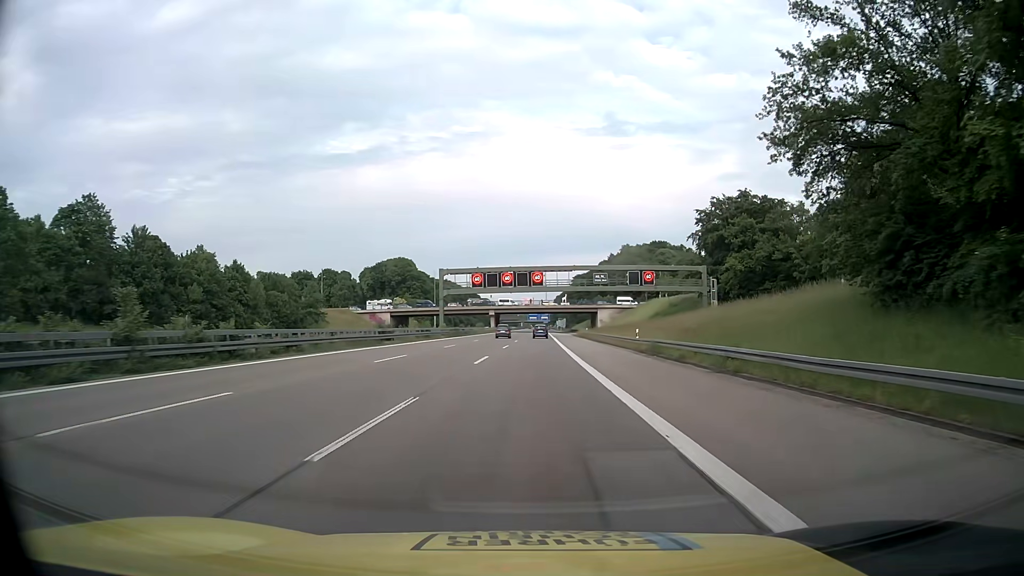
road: motorway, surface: asphalt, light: Day
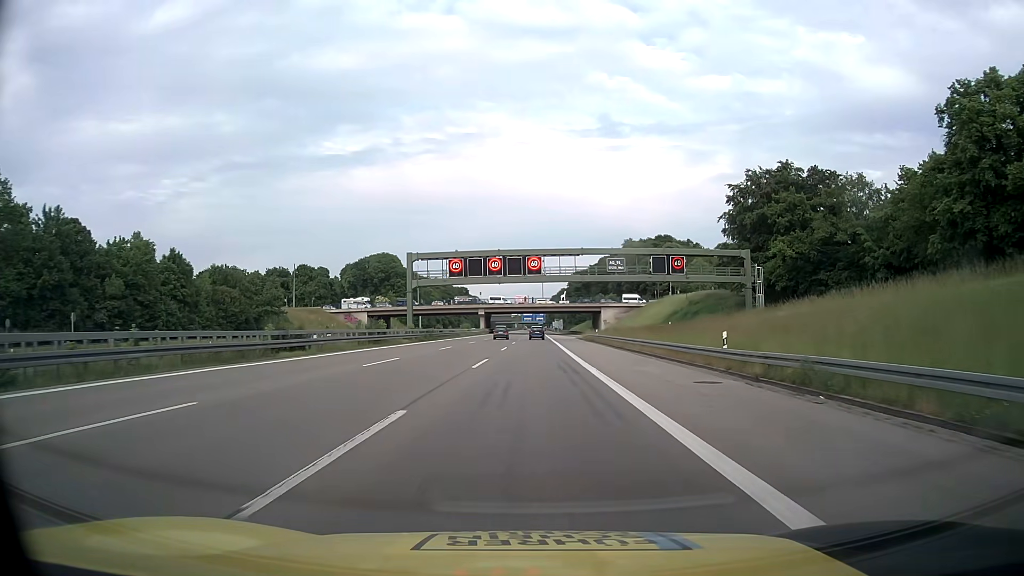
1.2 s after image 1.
(+0.1, +20.0) m; +1°
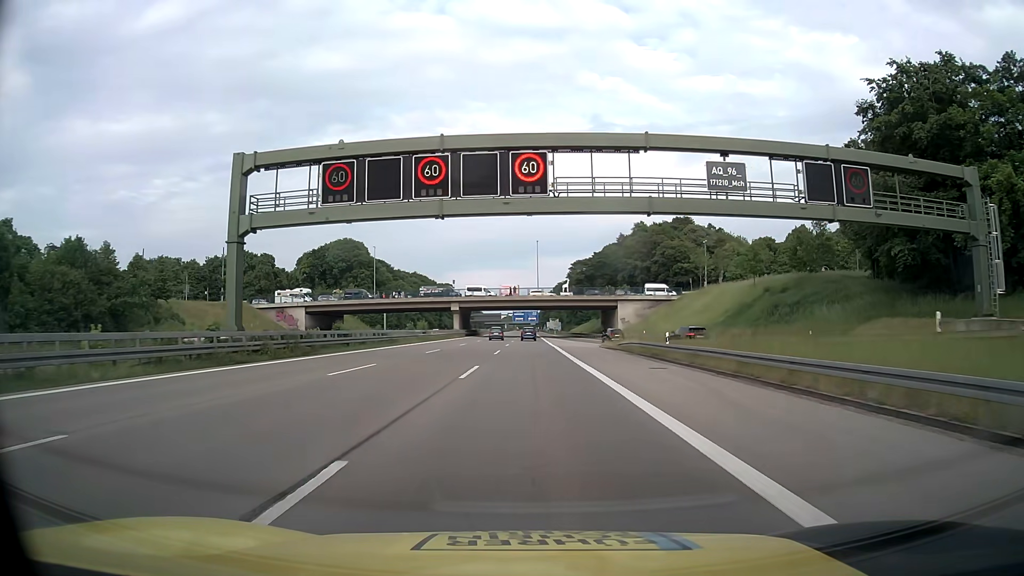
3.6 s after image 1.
(0.0, +40.1) m; 0°
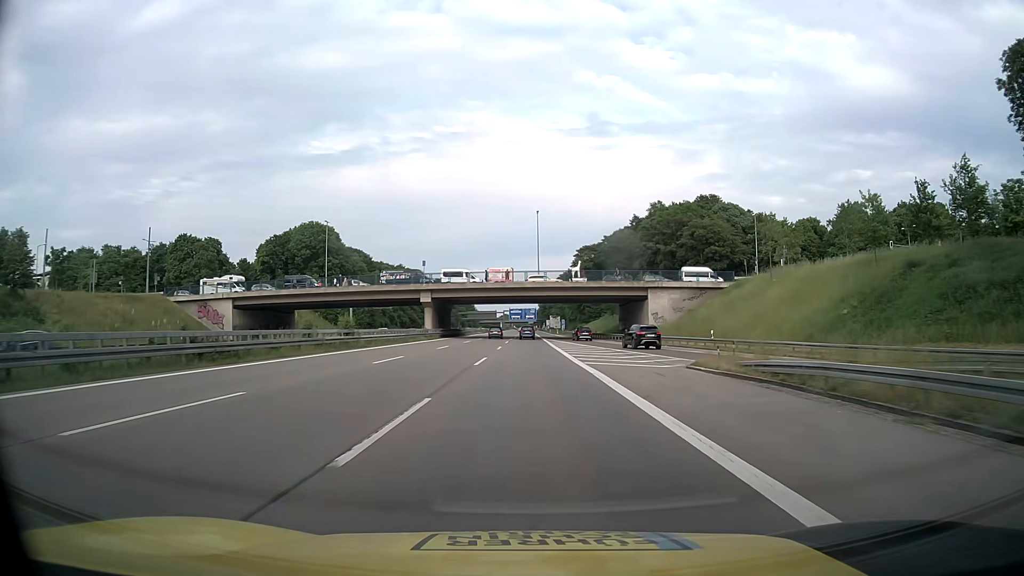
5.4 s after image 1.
(+0.1, +30.2) m; 0°
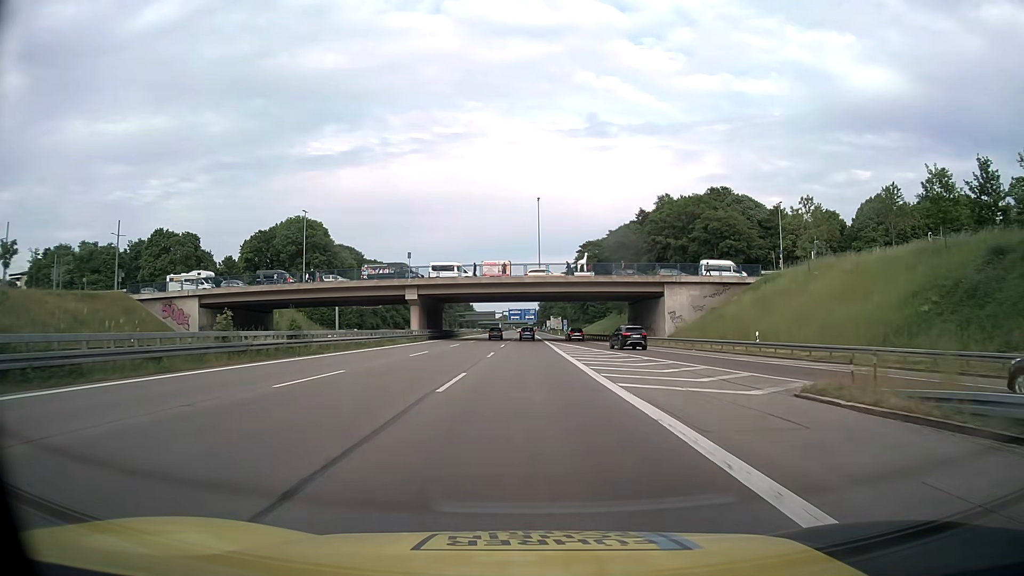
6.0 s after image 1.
(+0.1, +10.1) m; +1°
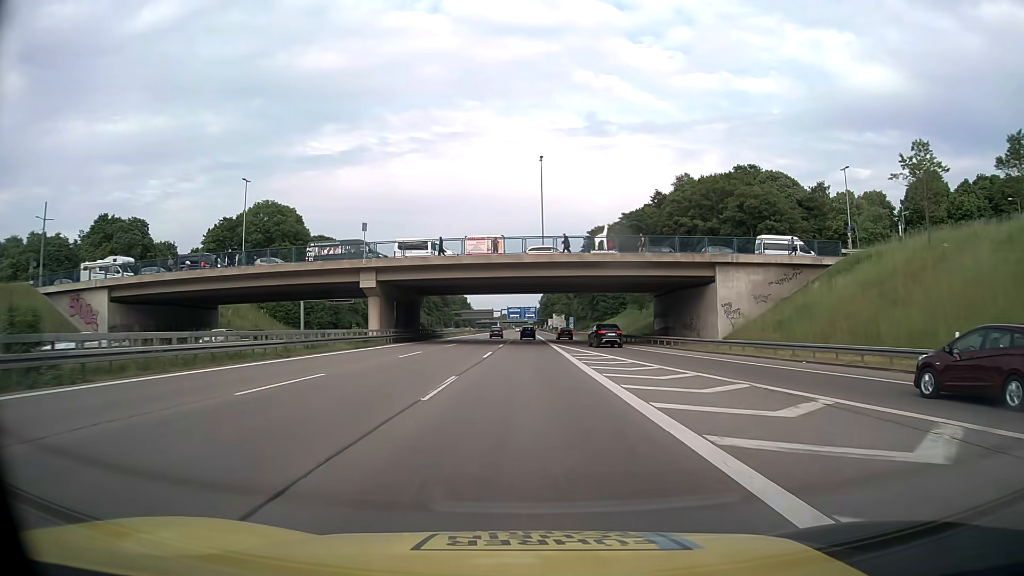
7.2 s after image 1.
(0.0, +20.1) m; 0°
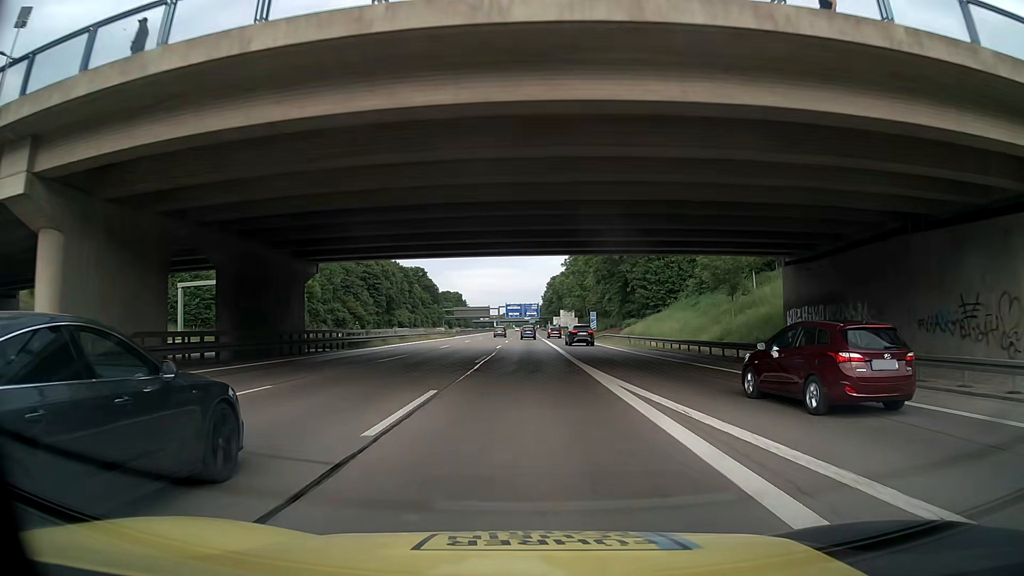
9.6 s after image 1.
(0.0, +40.3) m; 0°
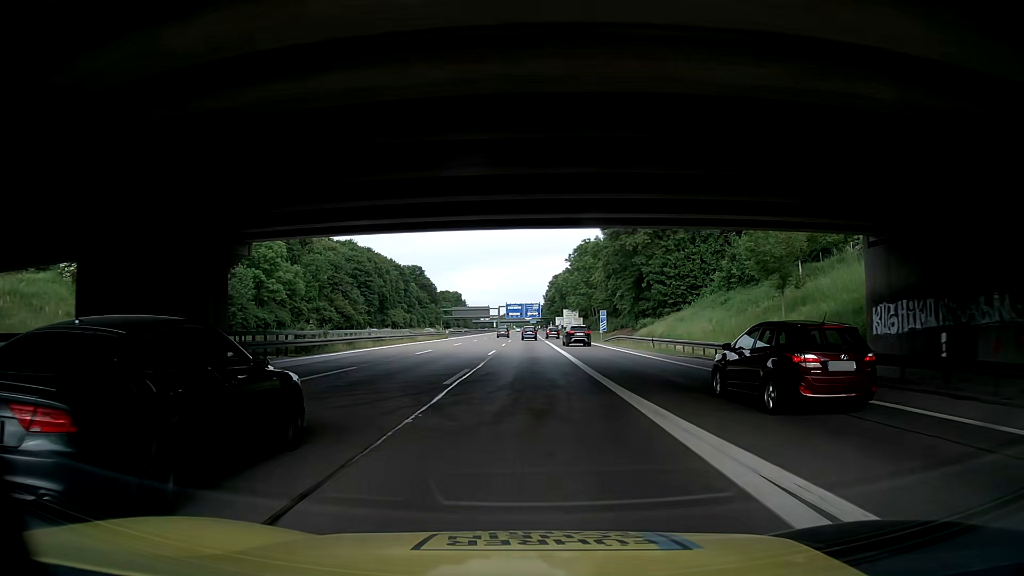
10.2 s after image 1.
(0.0, +10.1) m; 0°
(0, +10) (-1, +20) (-1, +30) (-1, +40) (-1, +50) (-1, +60) (-1, +70) (-1, +80) (-1, +90) (-1, +100) m
